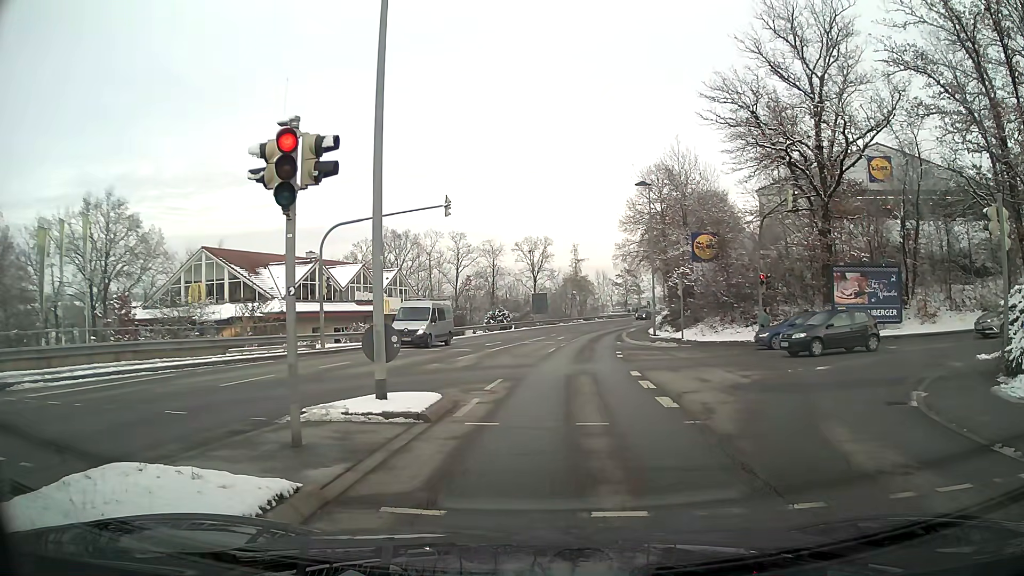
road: tertiary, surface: asphalt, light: Day
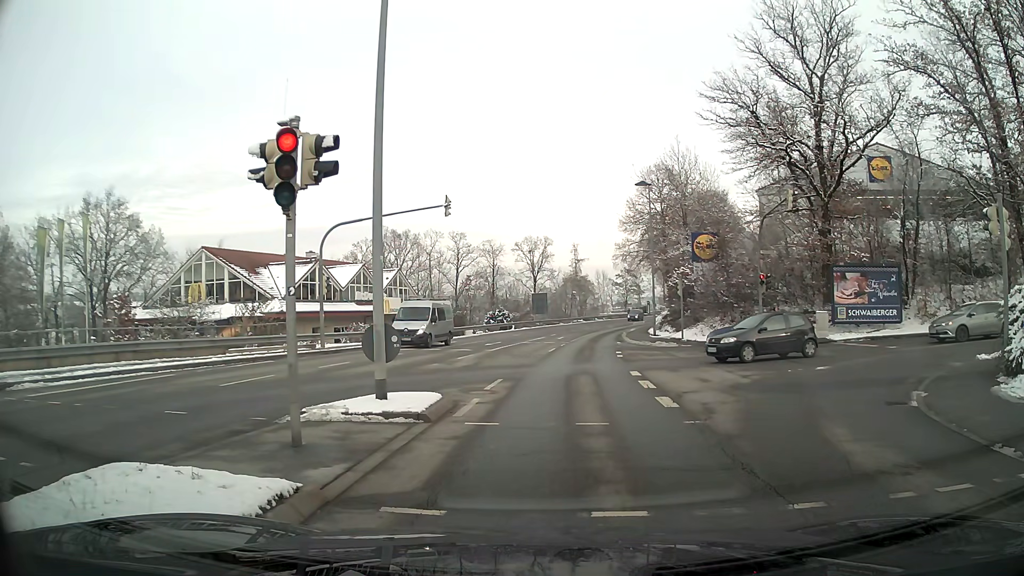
(0.0, 0.0) m; 0°
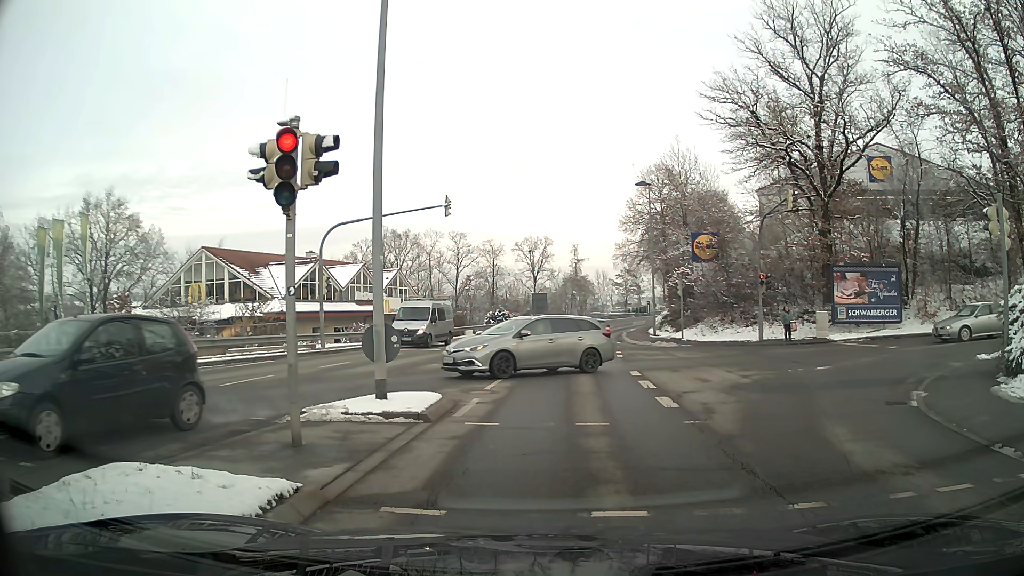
(0.0, 0.0) m; 0°
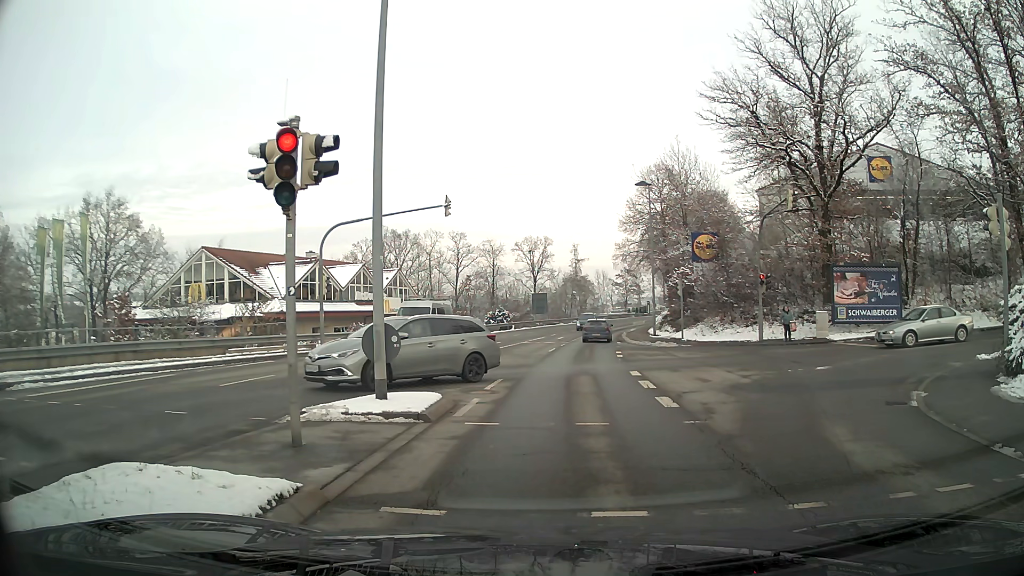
(0.0, 0.0) m; 0°
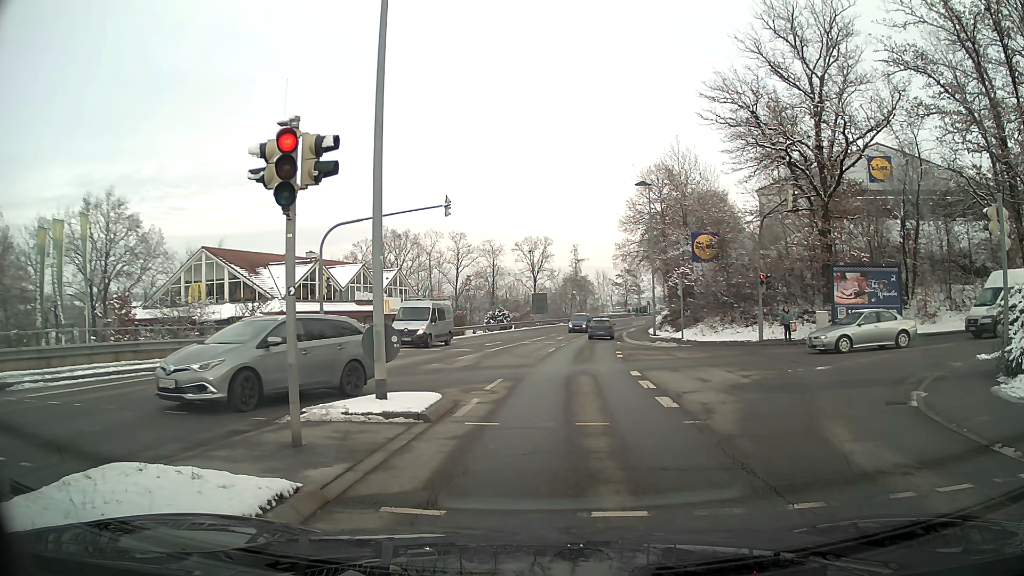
(0.0, 0.0) m; 0°
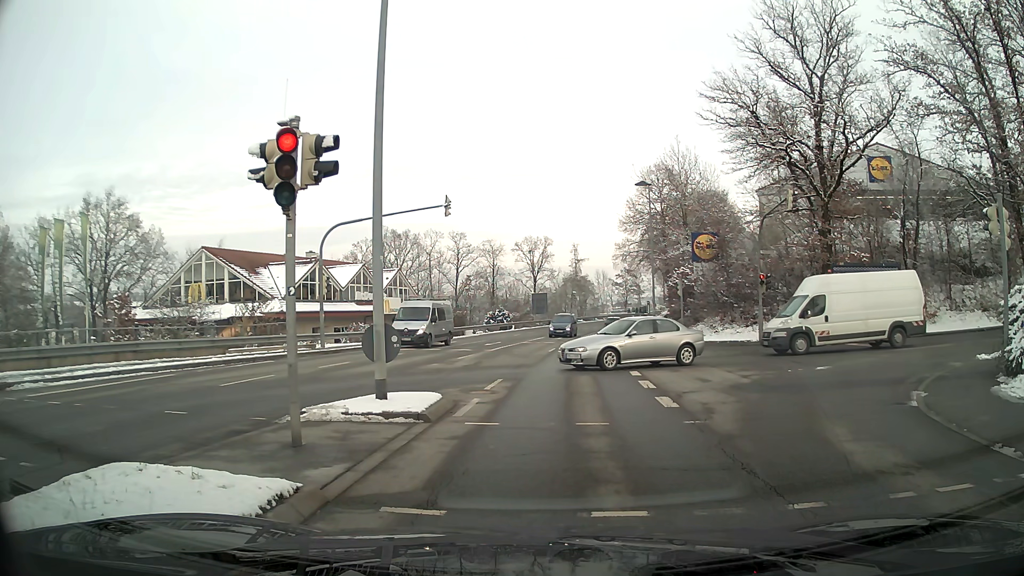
(0.0, 0.0) m; 0°
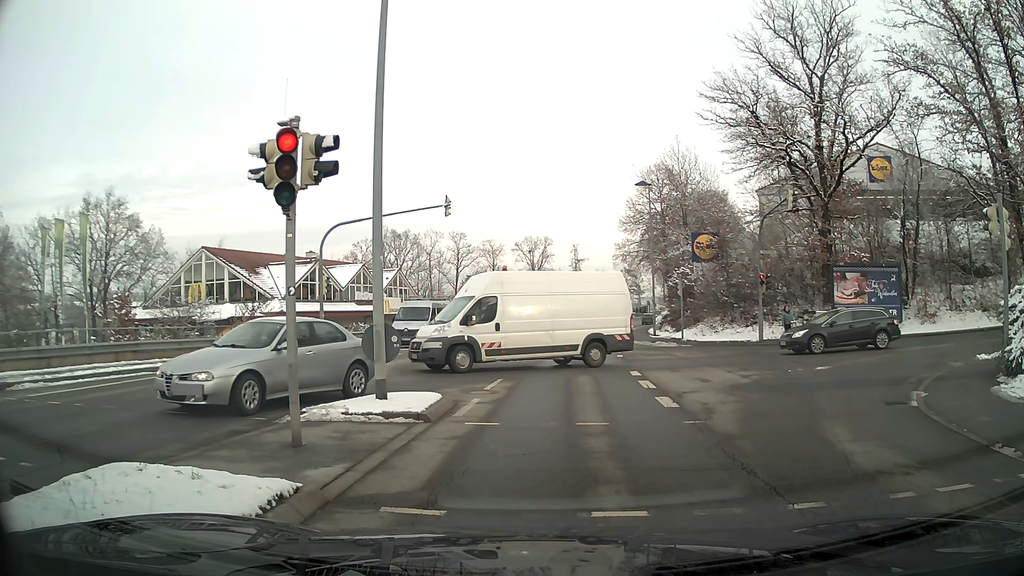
(0.0, 0.0) m; 0°
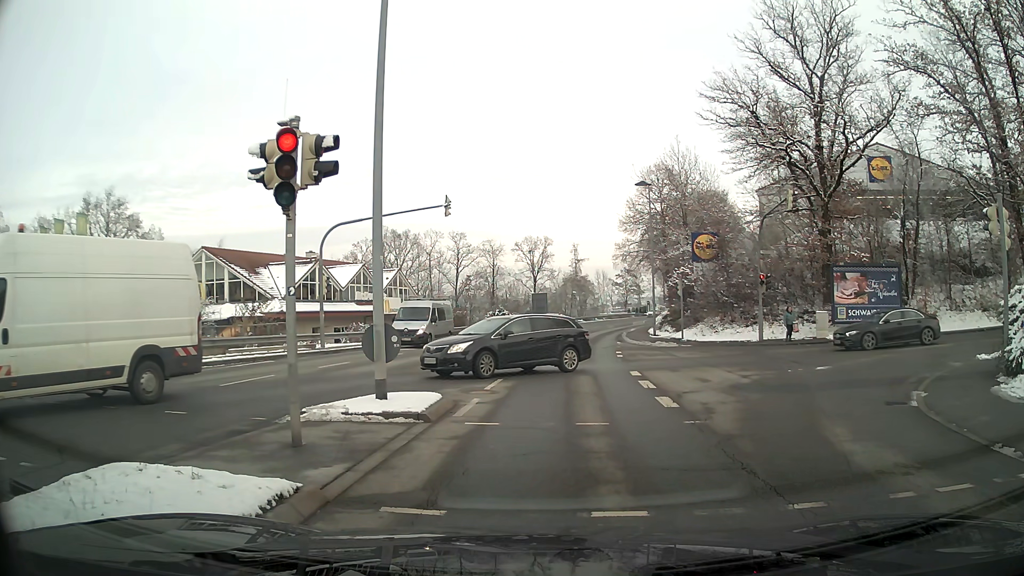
(0.0, 0.0) m; 0°
(0, +10) (+1, +20) (+3, +30) (+4, +40) (+5, +50) (+7, +60) (+9, +69) (+12, +79) (+15, +88) (+19, +97) m
